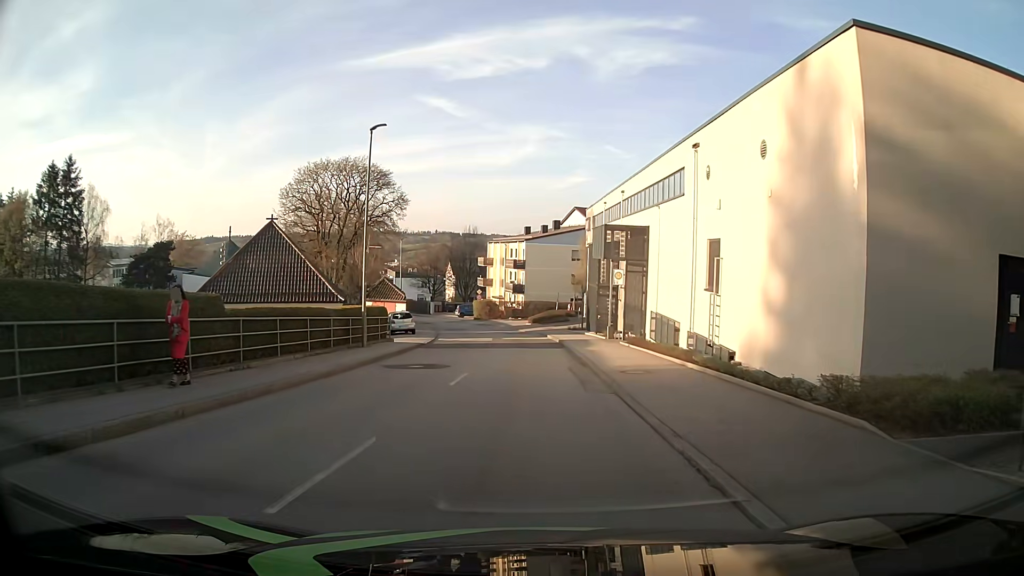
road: unclassified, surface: asphalt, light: Day
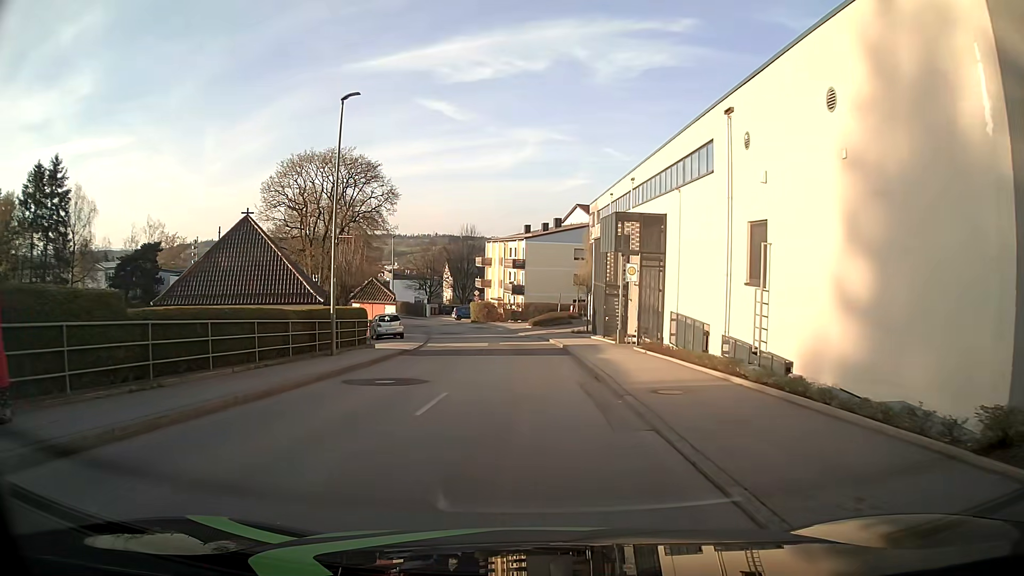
(0.0, +4.0) m; 0°
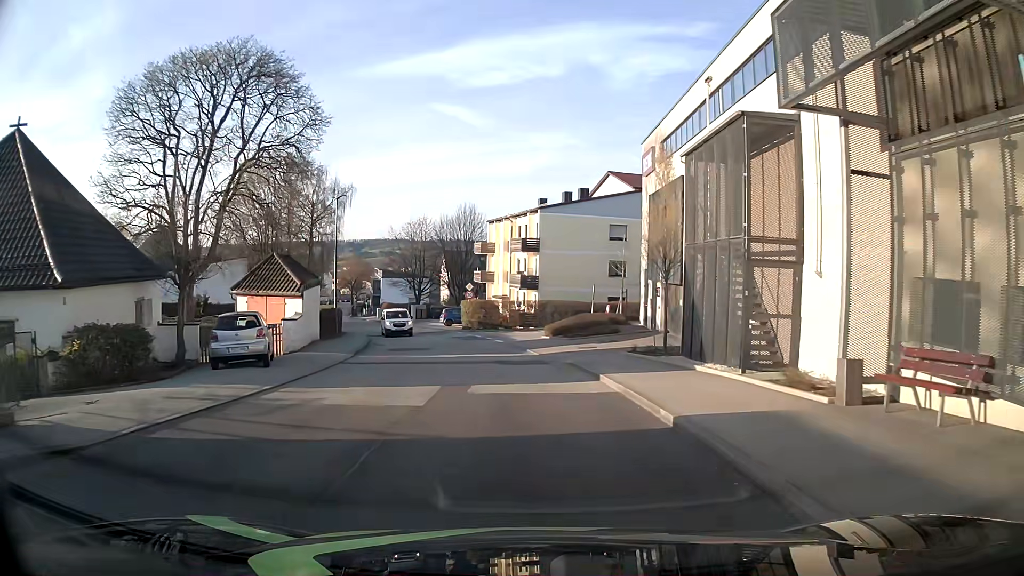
(-0.3, +21.9) m; -2°
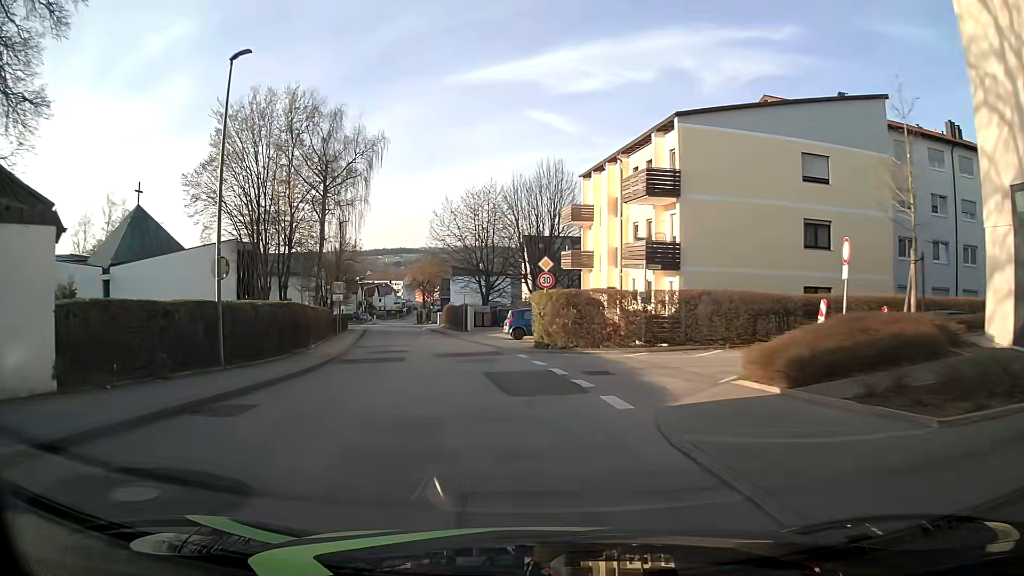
(-1.0, +23.9) m; -7°
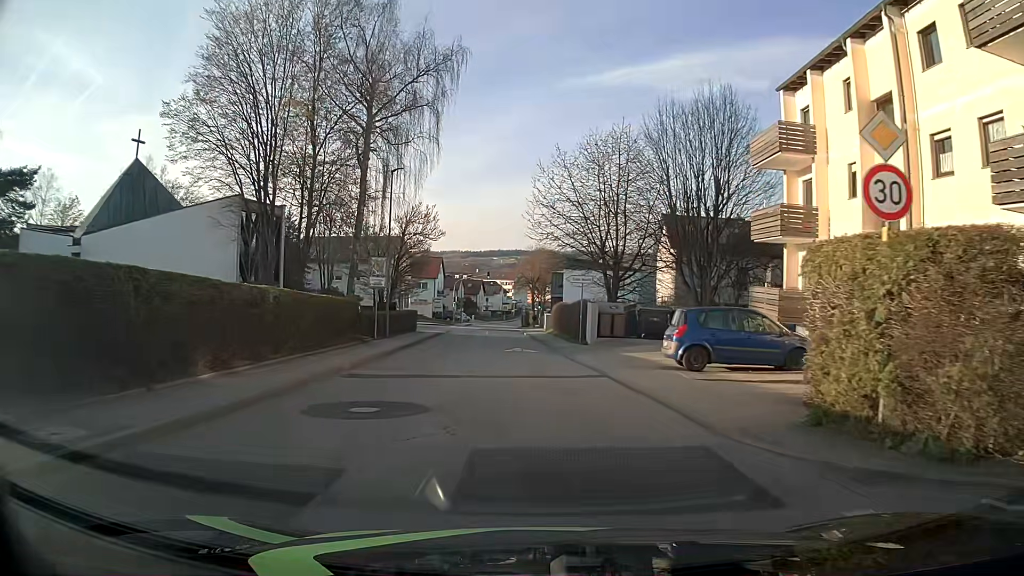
(-1.8, +18.4) m; -11°
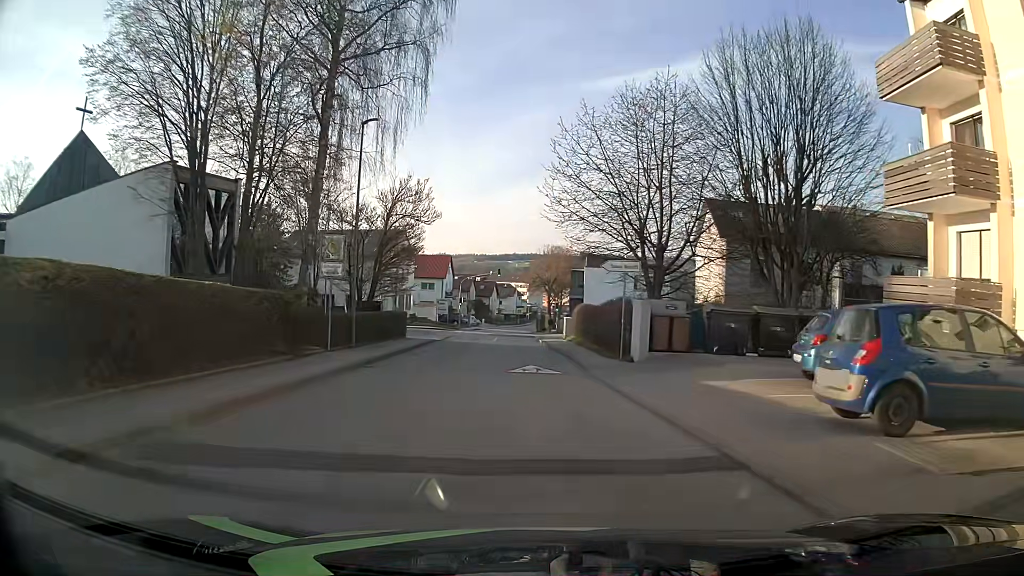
(0.0, +9.1) m; -1°
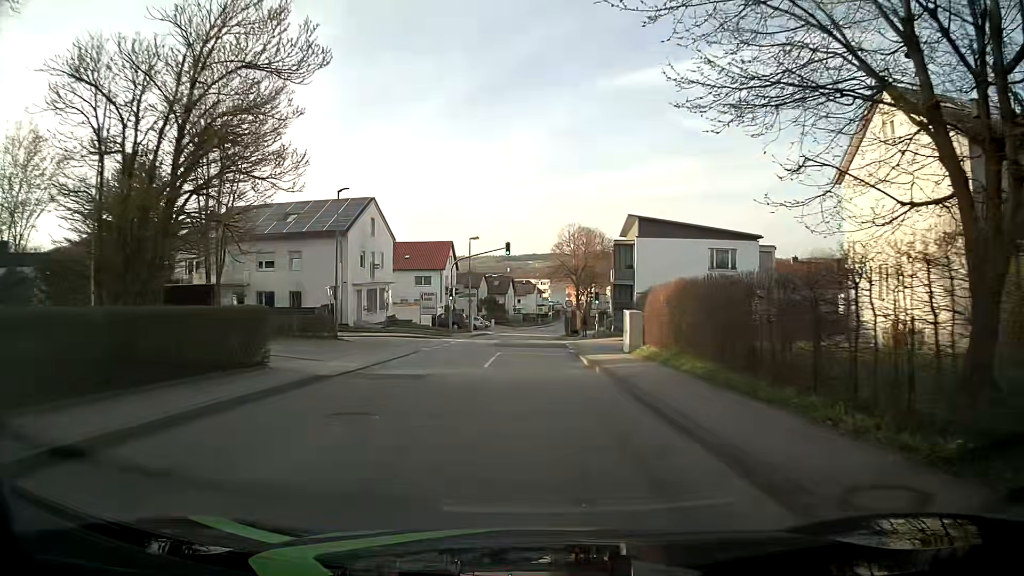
(-0.4, +22.7) m; -2°
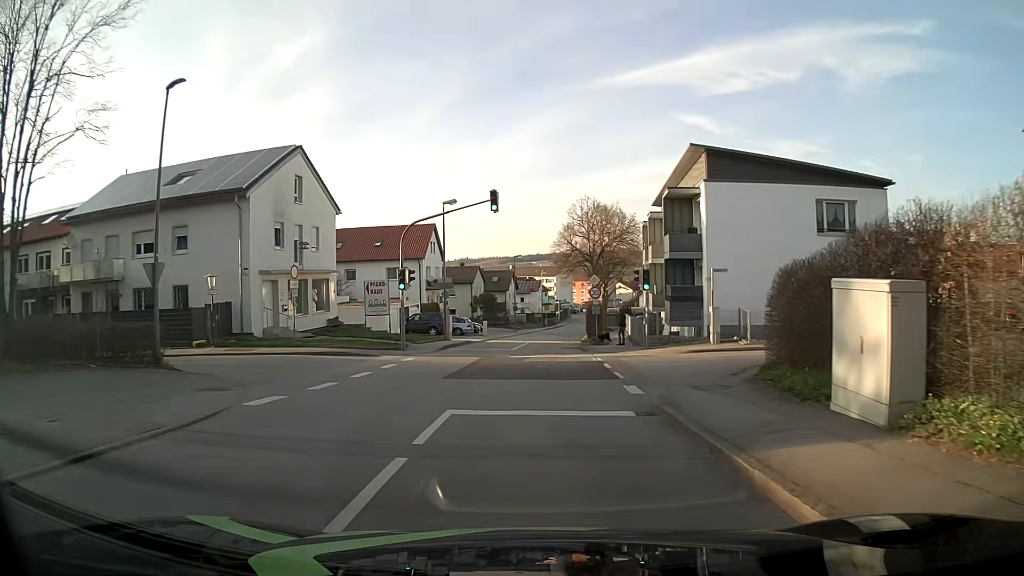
(-0.2, +18.1) m; -1°
(0, +10) (0, +20) (0, +30) (+1, +40) (+2, +50) (+3, +60) (+4, +70) (+6, +80) (+7, +90) (+8, +100) m
